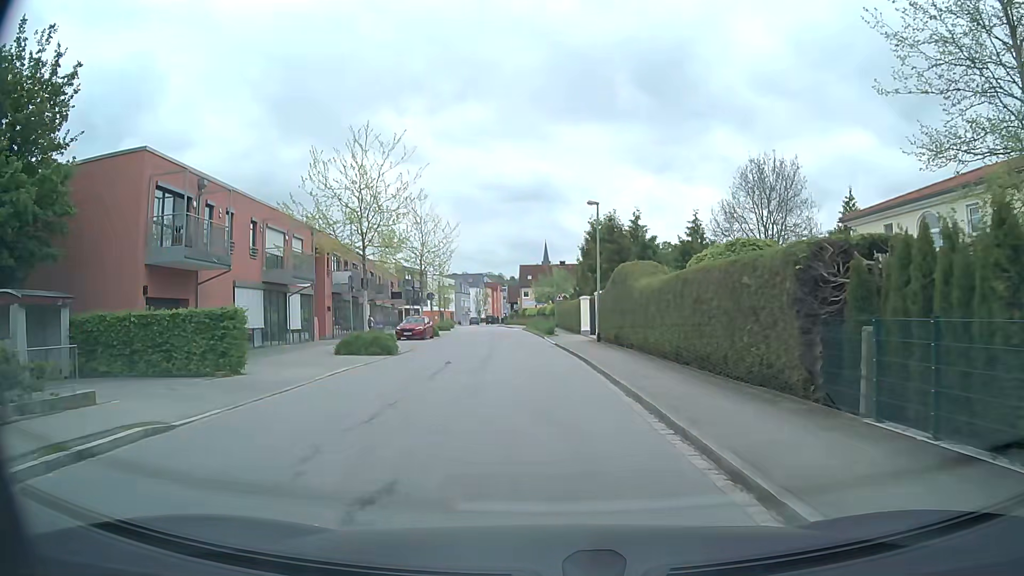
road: residential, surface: asphalt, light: Day
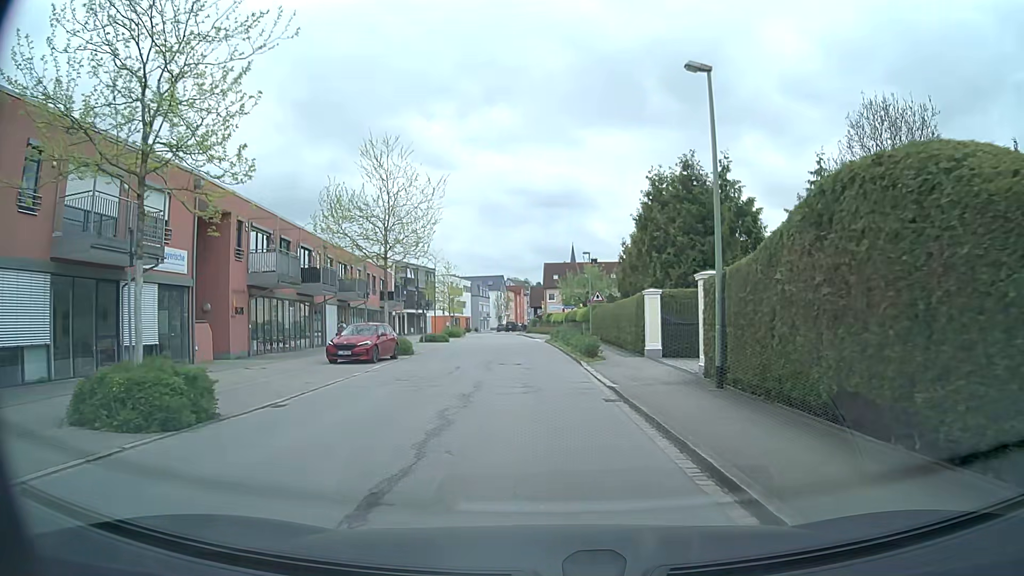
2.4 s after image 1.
(-0.1, +17.5) m; -1°
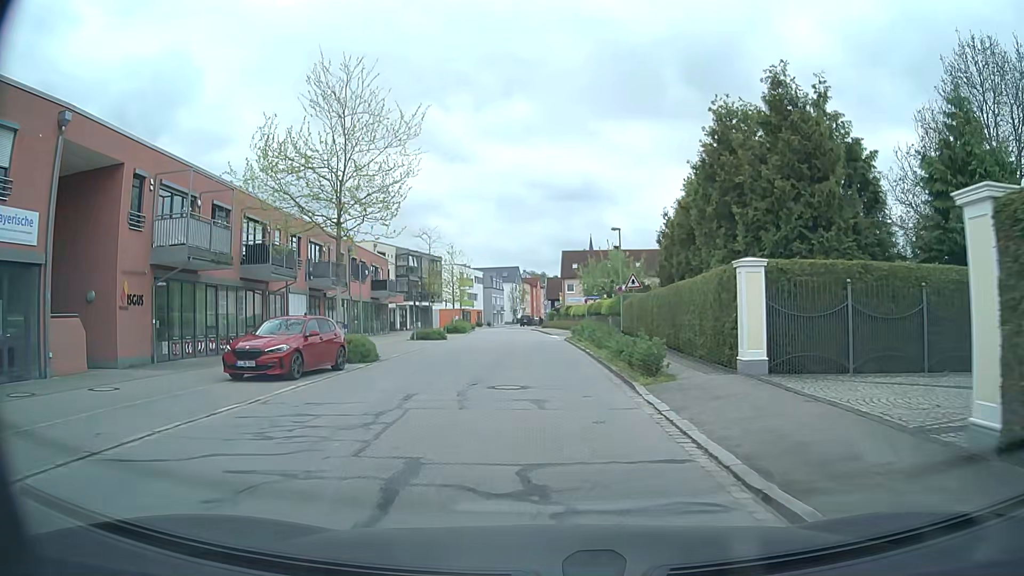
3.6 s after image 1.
(-0.1, +9.5) m; -1°
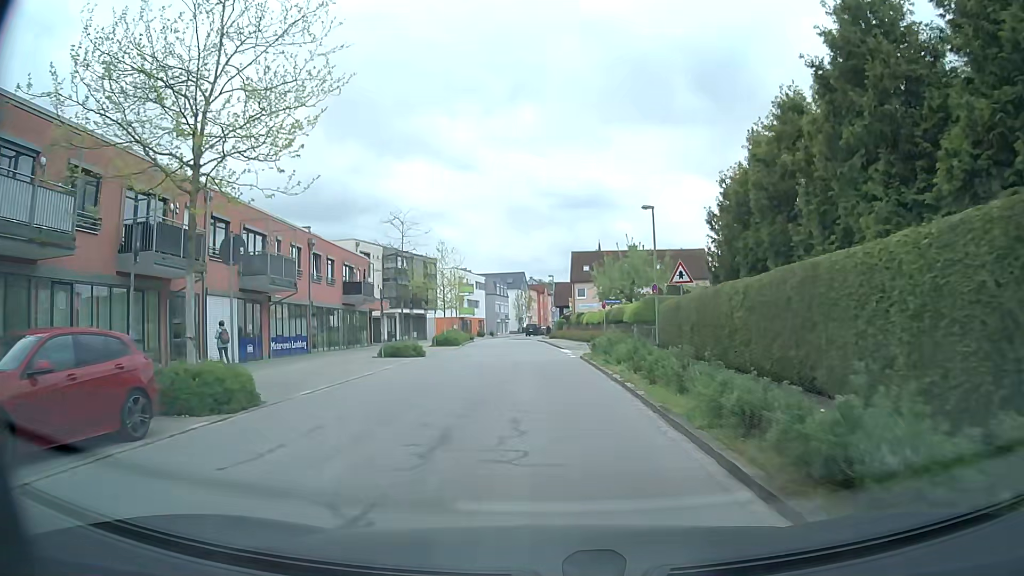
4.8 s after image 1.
(0.0, +9.9) m; -1°
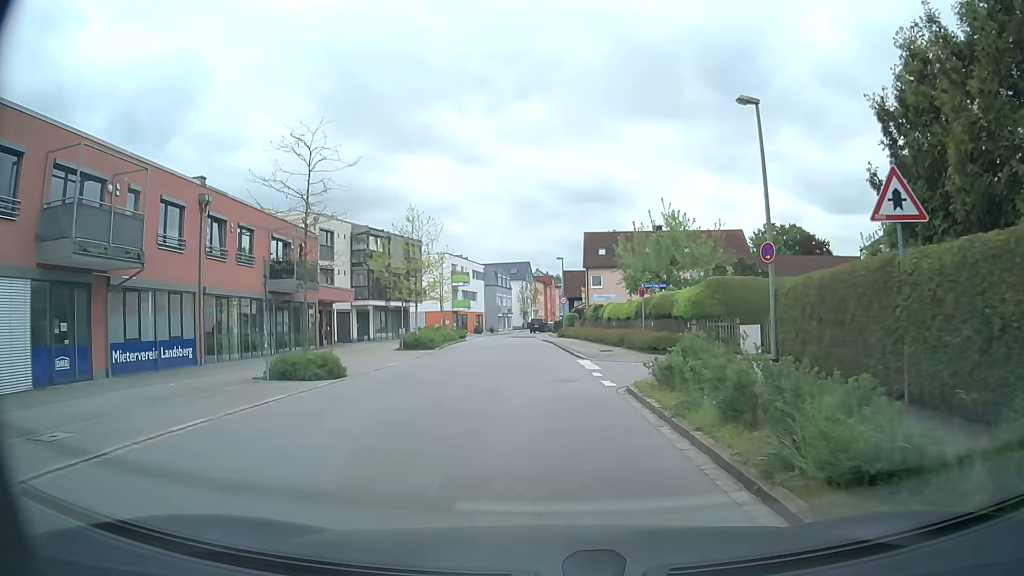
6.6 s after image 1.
(0.0, +13.8) m; 0°
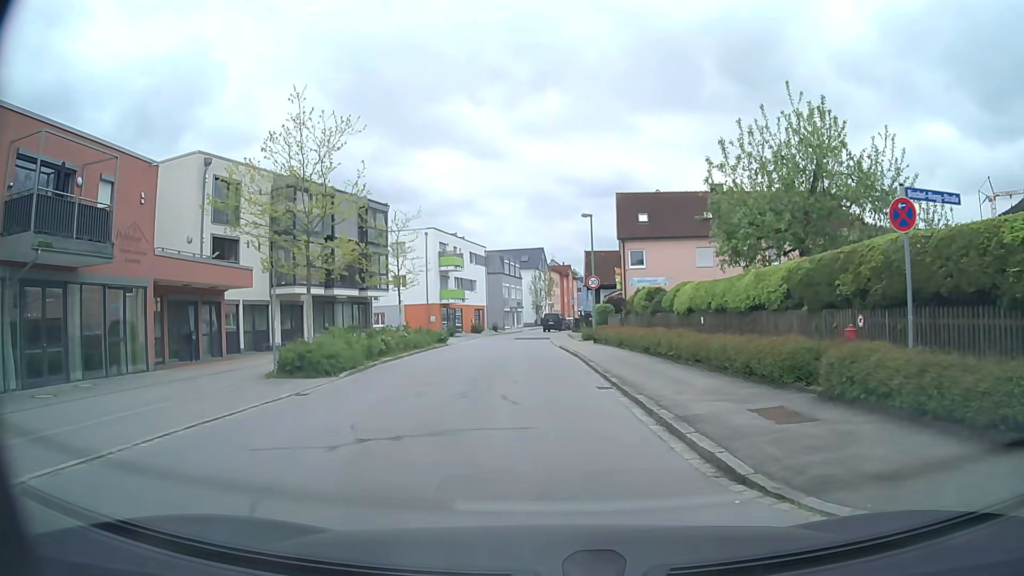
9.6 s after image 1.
(-0.1, +19.7) m; -1°
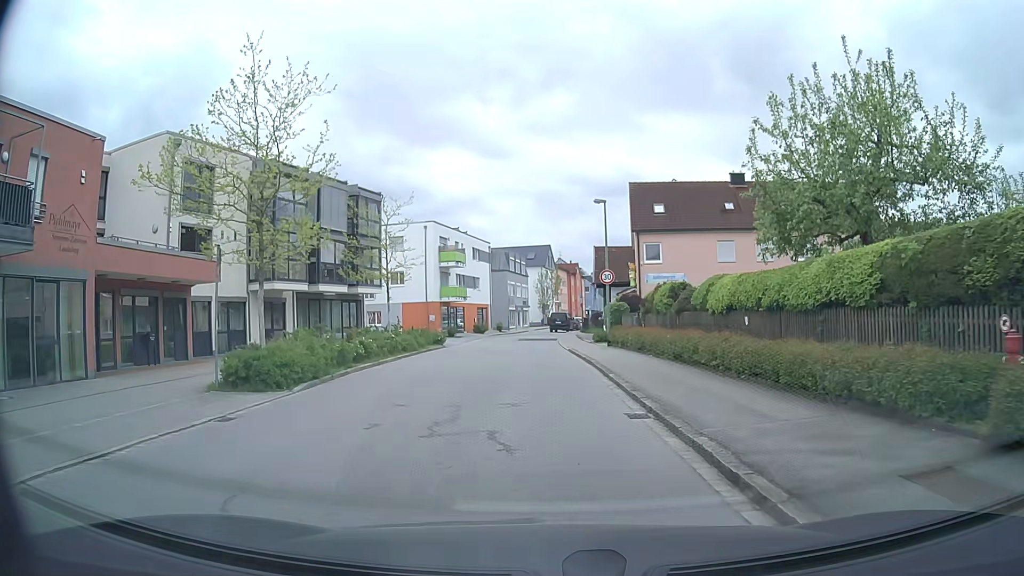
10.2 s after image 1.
(0.0, +3.9) m; -1°
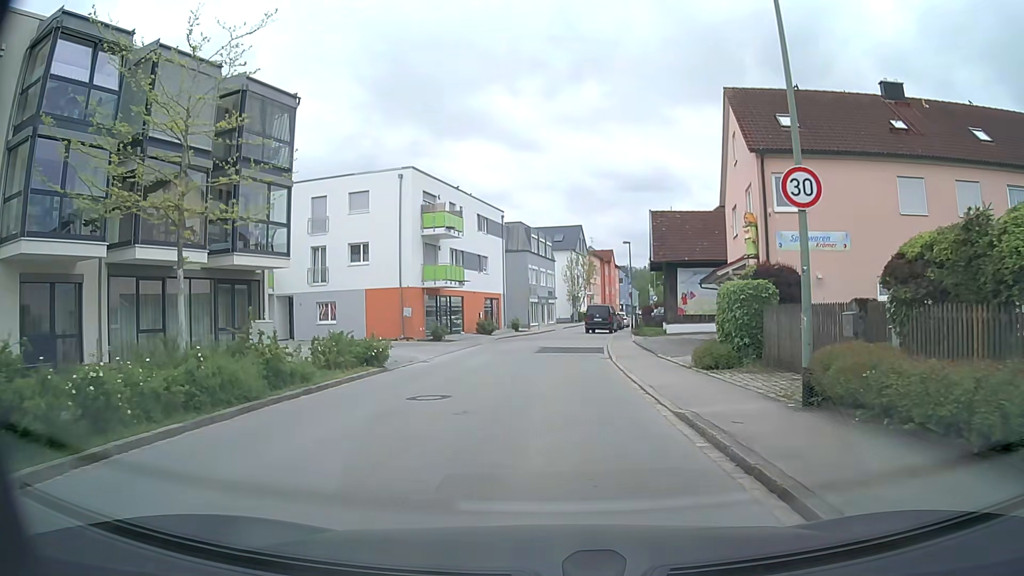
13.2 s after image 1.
(-0.4, +19.7) m; -2°
